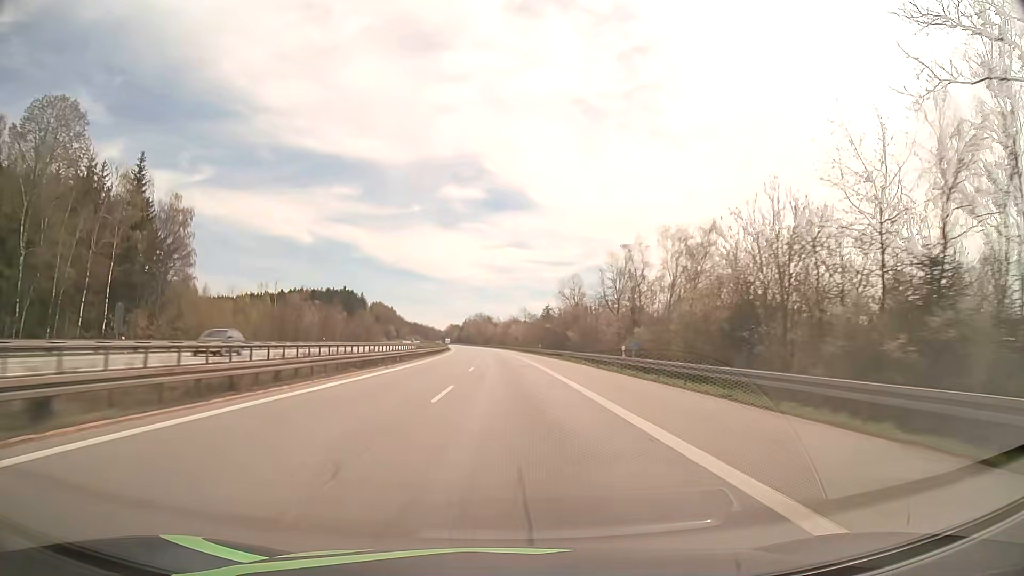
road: motorway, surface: asphalt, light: Day
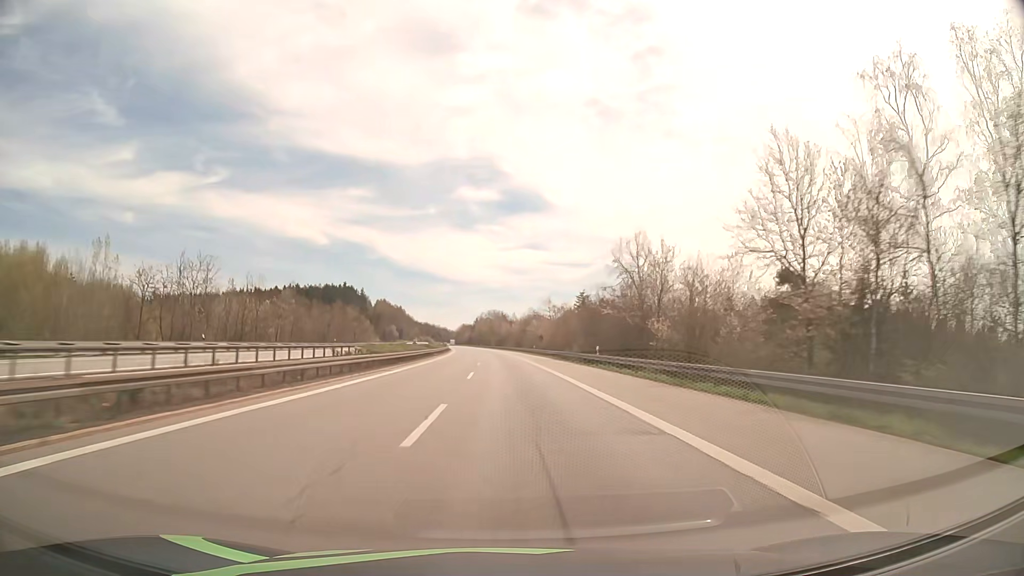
(-0.6, +42.3) m; -1°
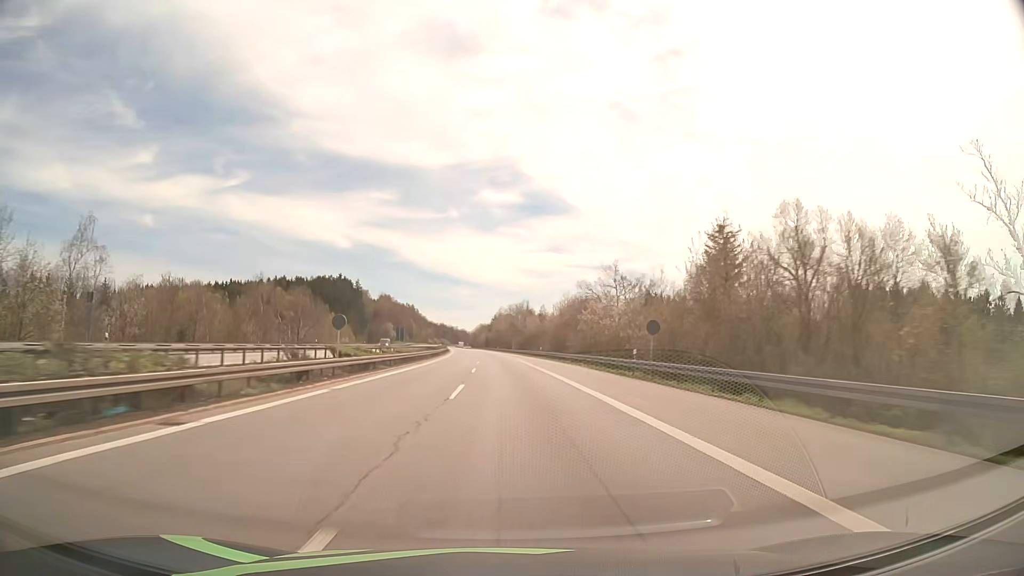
(-1.0, +63.6) m; -2°
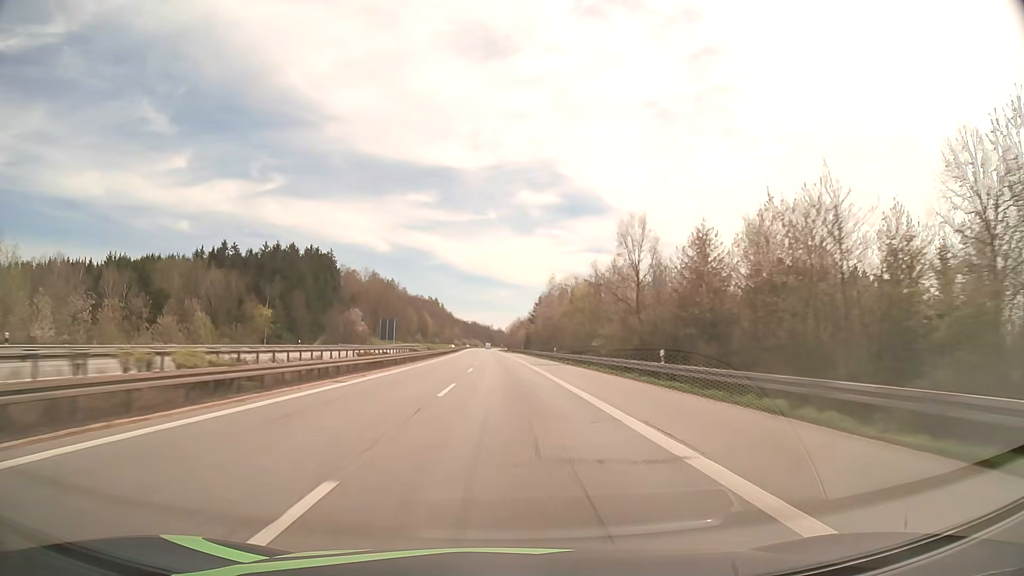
(-2.8, +106.4) m; -3°
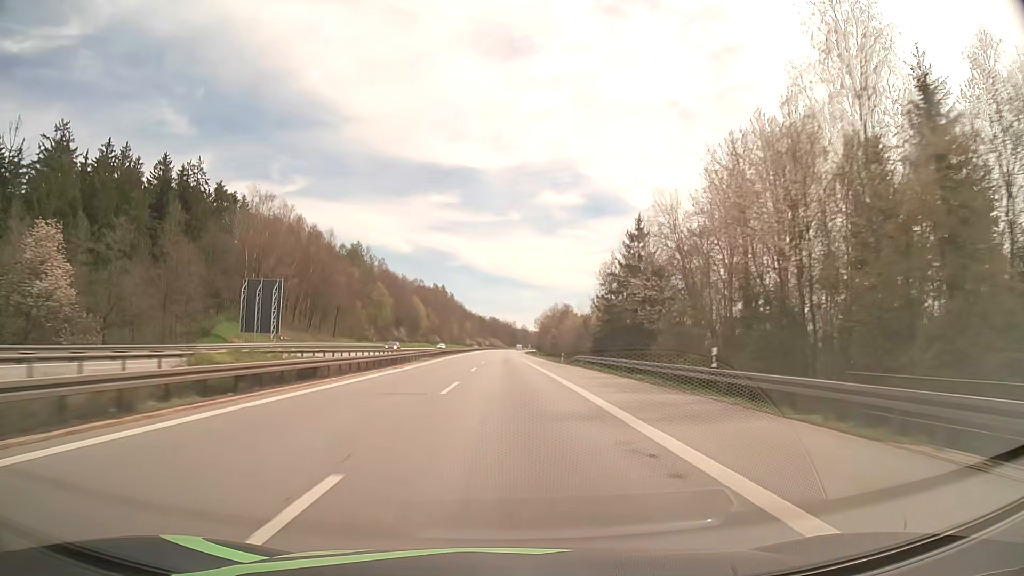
(-2.4, +106.7) m; -2°
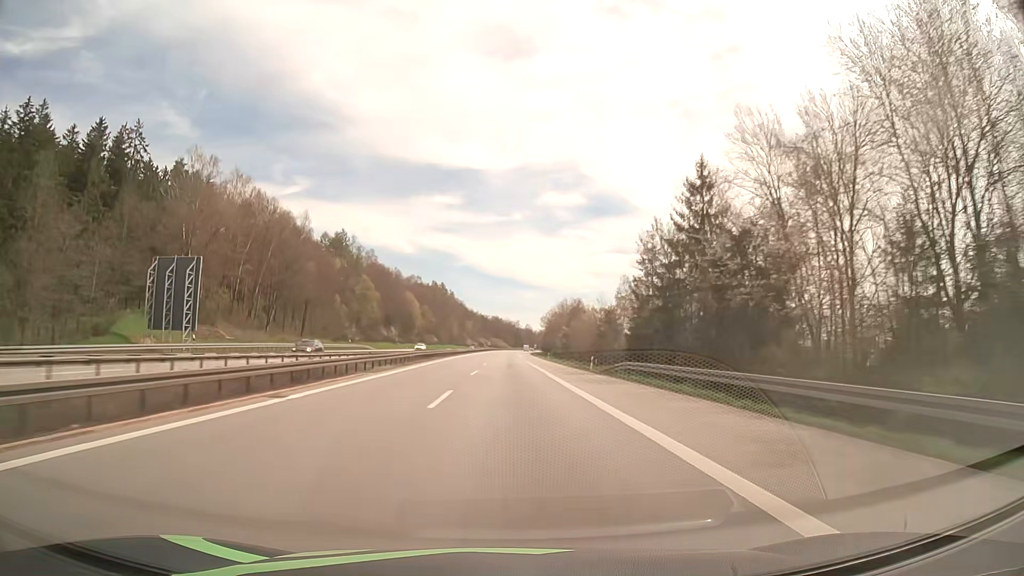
(0.0, +21.4) m; 0°
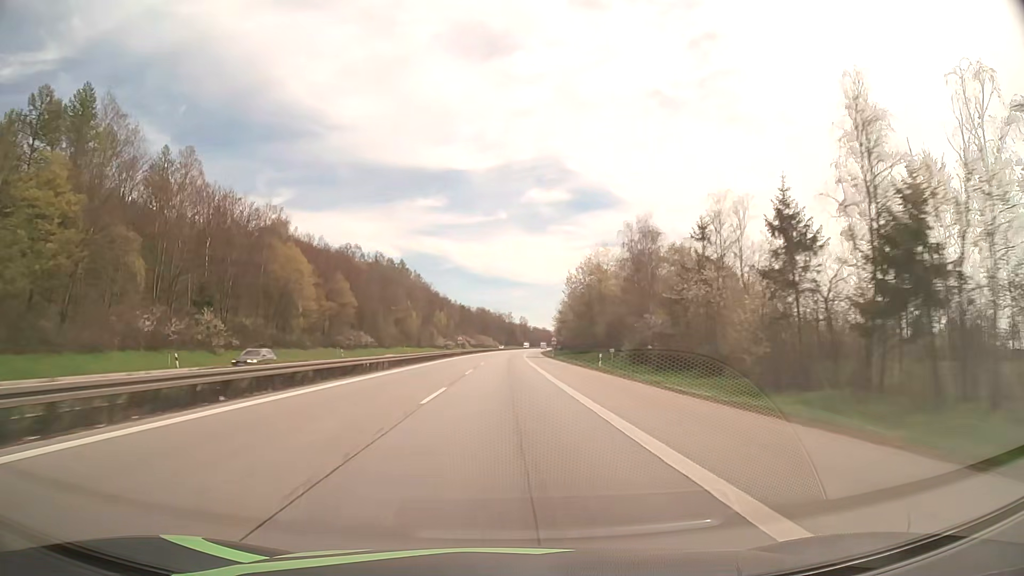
(+0.2, +106.6) m; +1°
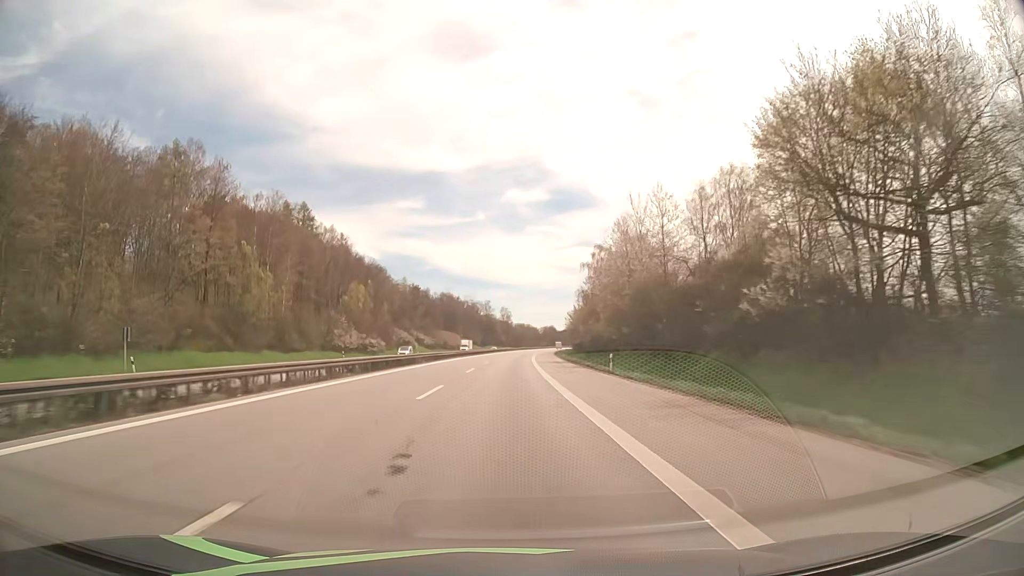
(+1.2, +105.7) m; +1°
(0, +10) (0, +20) (0, +30) (+1, +40) (+1, +50) (+1, +60) (+2, +70) (+2, +80) (+2, +90) (+3, +100) m
